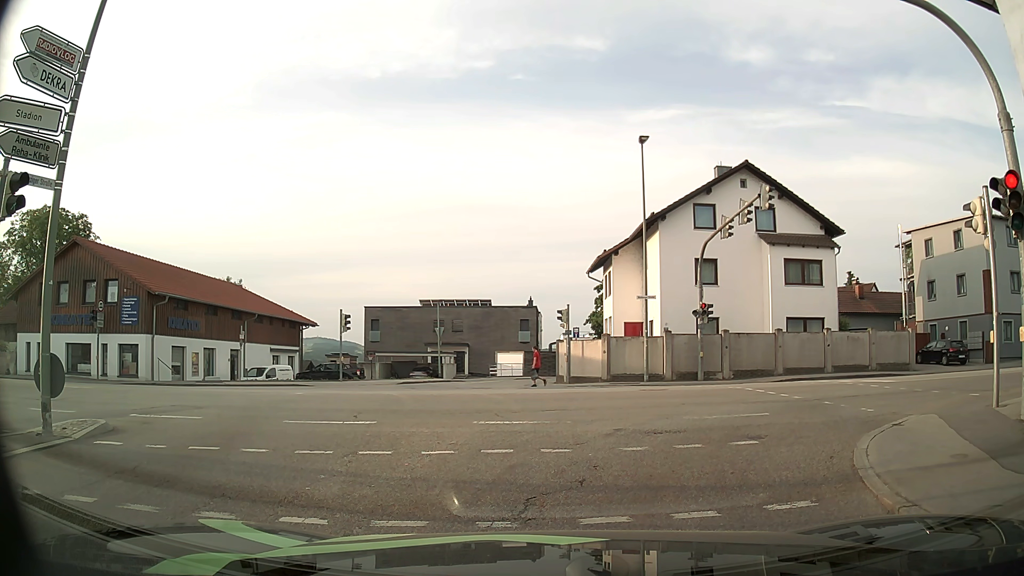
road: tertiary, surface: asphalt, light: Day
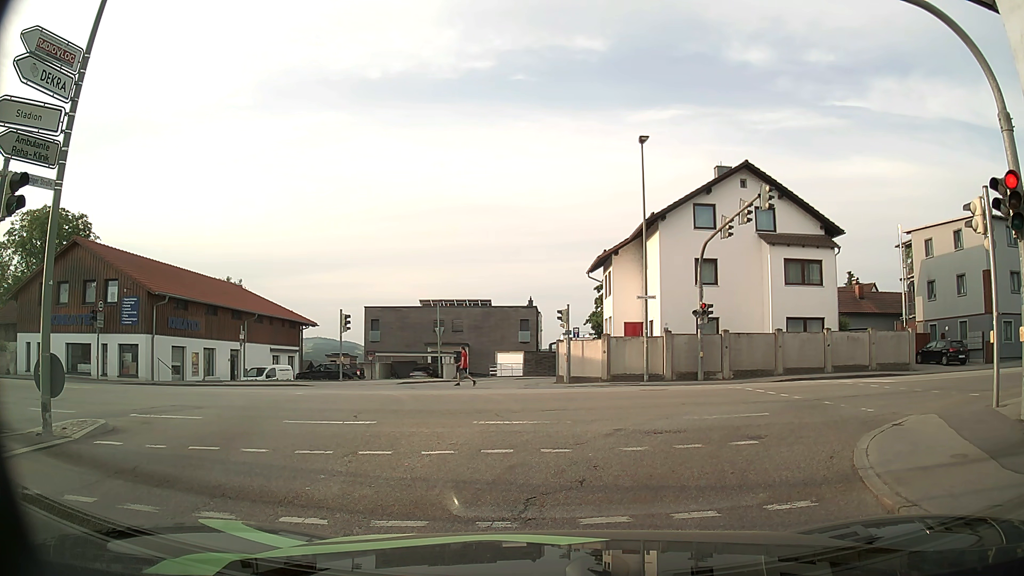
(0.0, 0.0) m; 0°
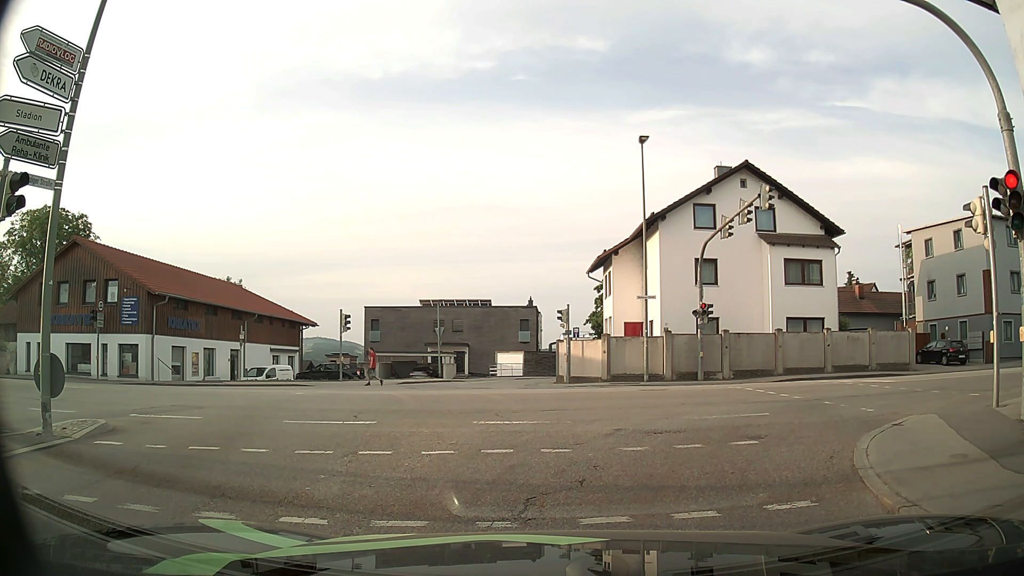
(0.0, 0.0) m; 0°
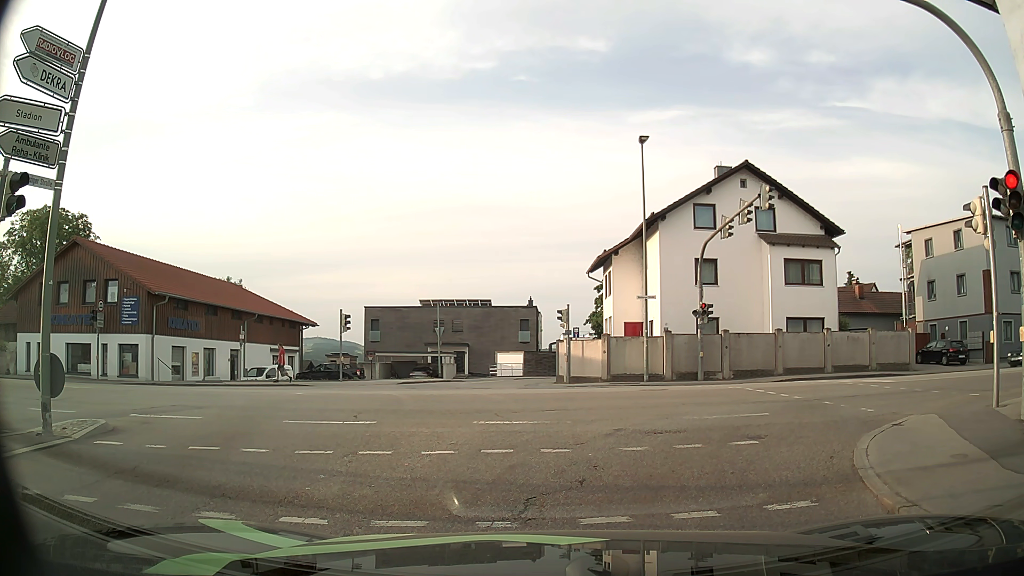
(0.0, 0.0) m; 0°
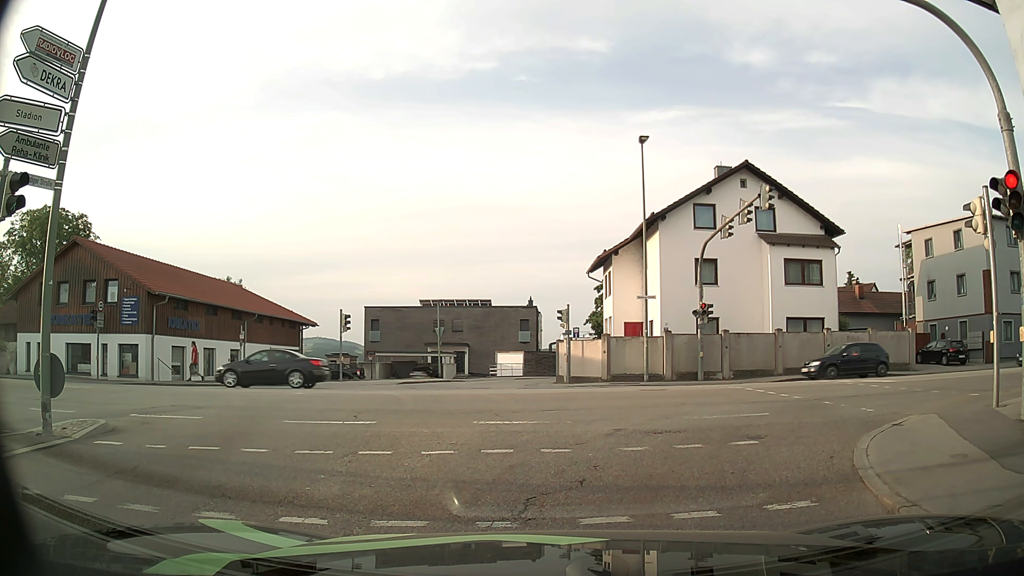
(0.0, 0.0) m; 0°
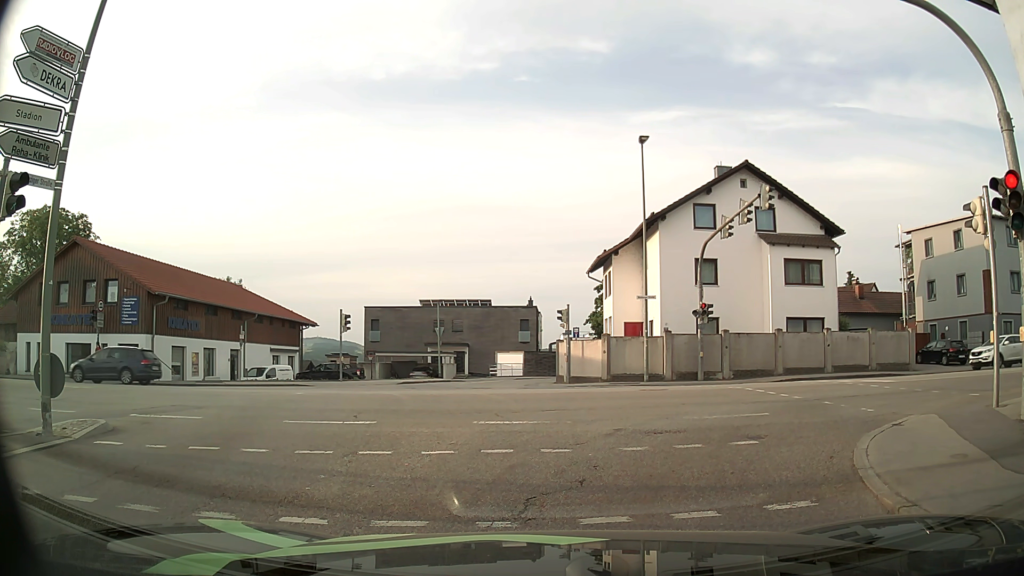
(0.0, 0.0) m; 0°
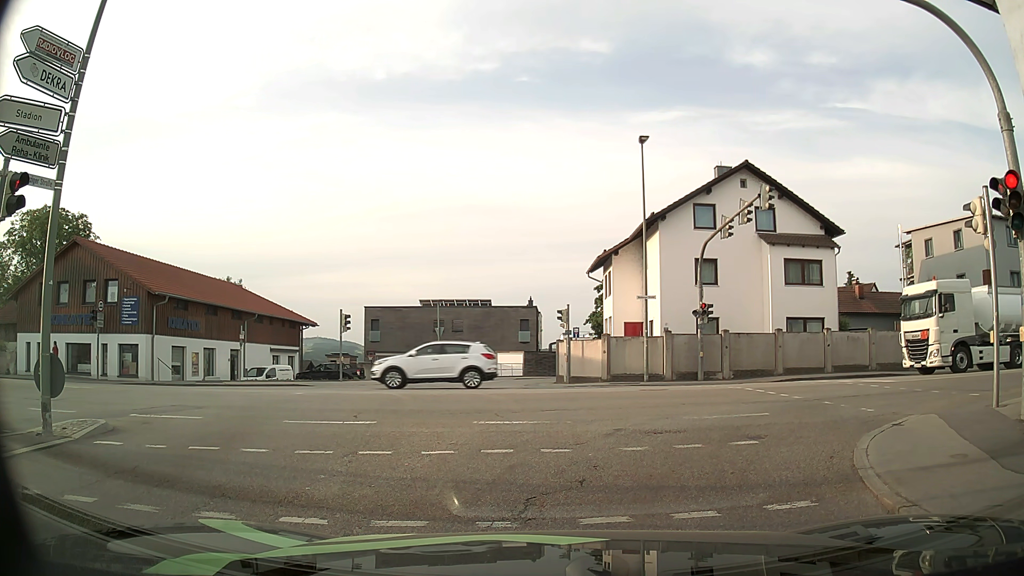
(0.0, 0.0) m; 0°
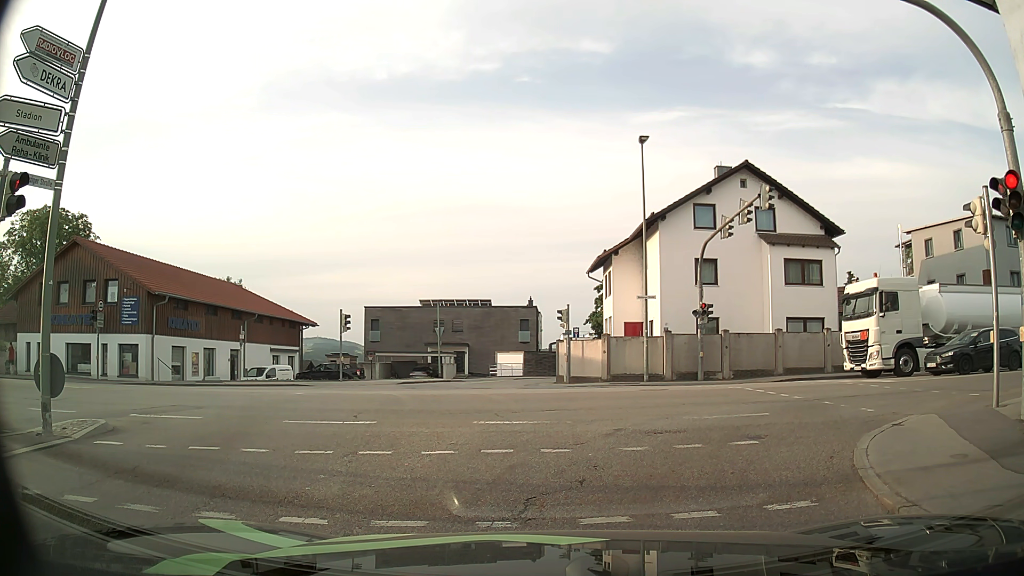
(0.0, 0.0) m; 0°
